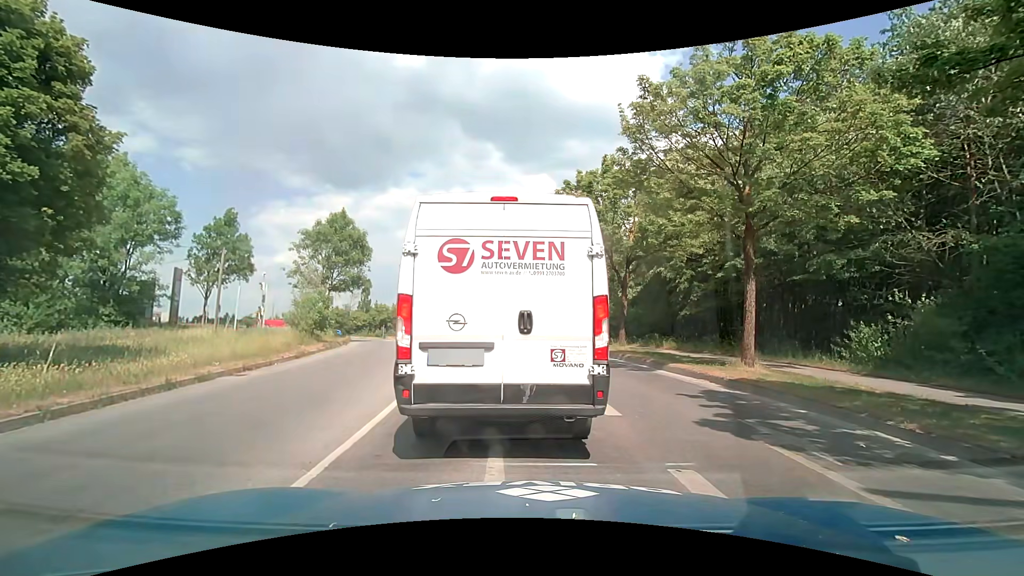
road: tertiary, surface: asphalt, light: Day
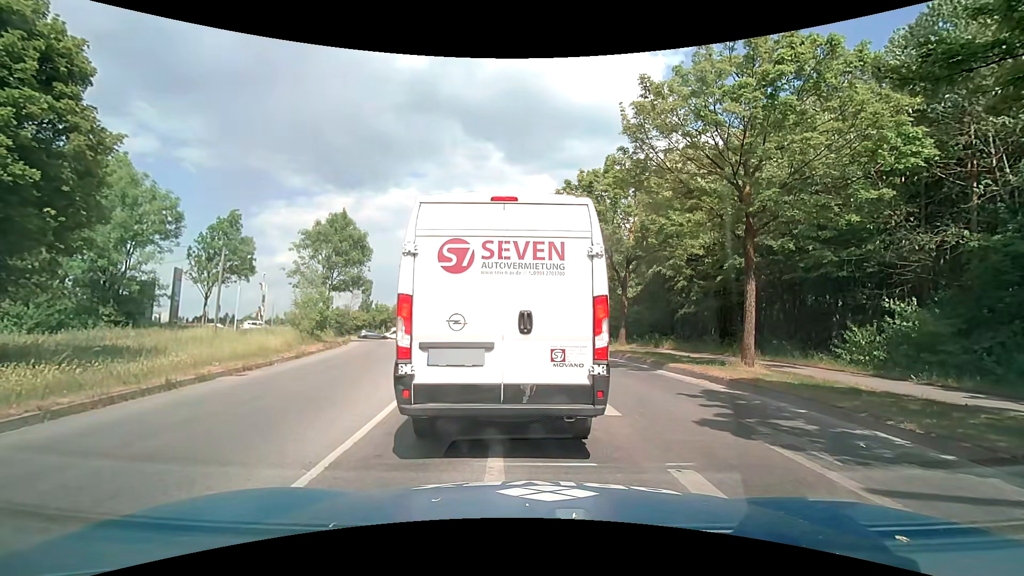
(0.0, 0.0) m; 0°
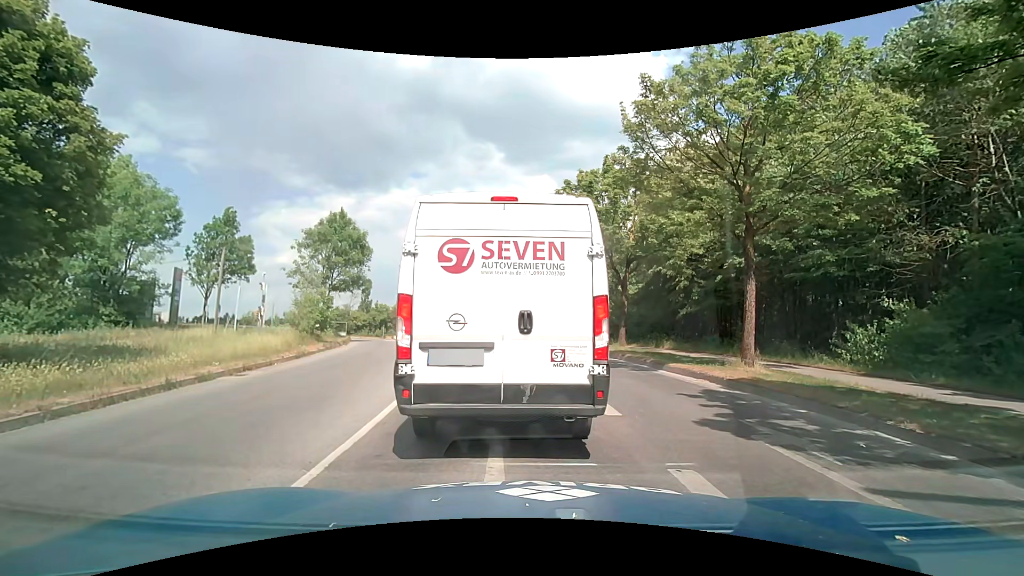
(0.0, 0.0) m; 0°
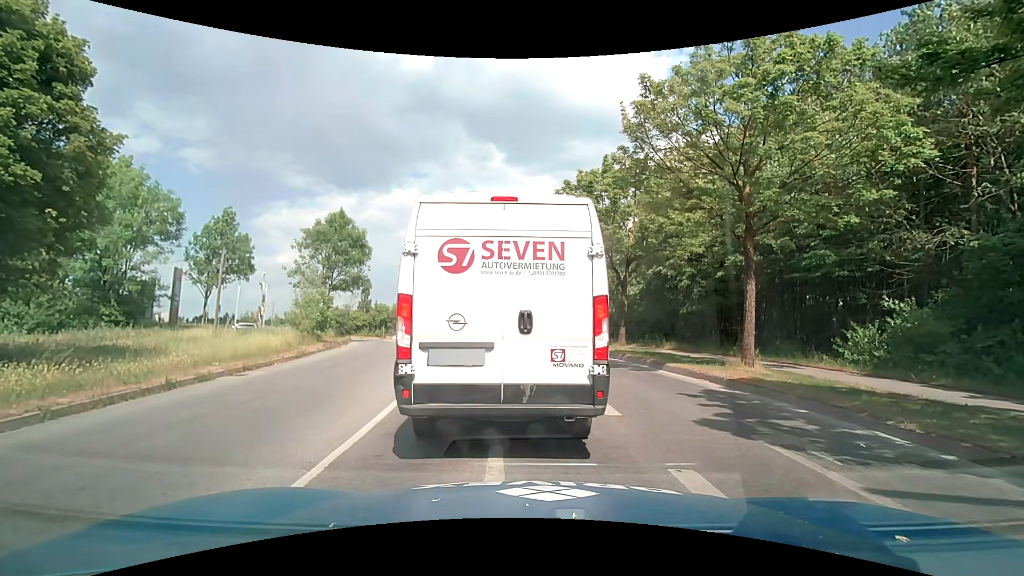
(0.0, 0.0) m; 0°
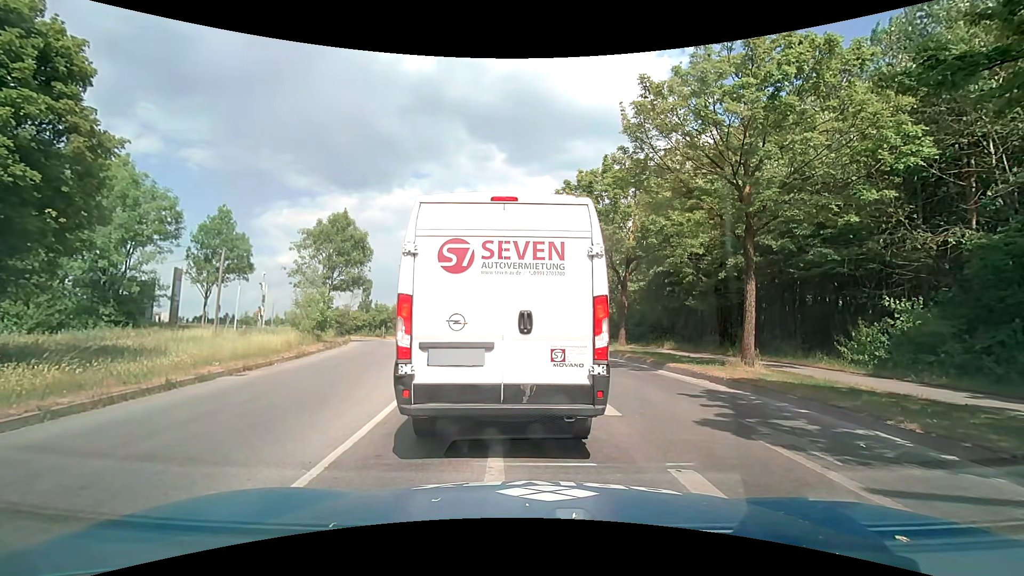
(0.0, 0.0) m; 0°
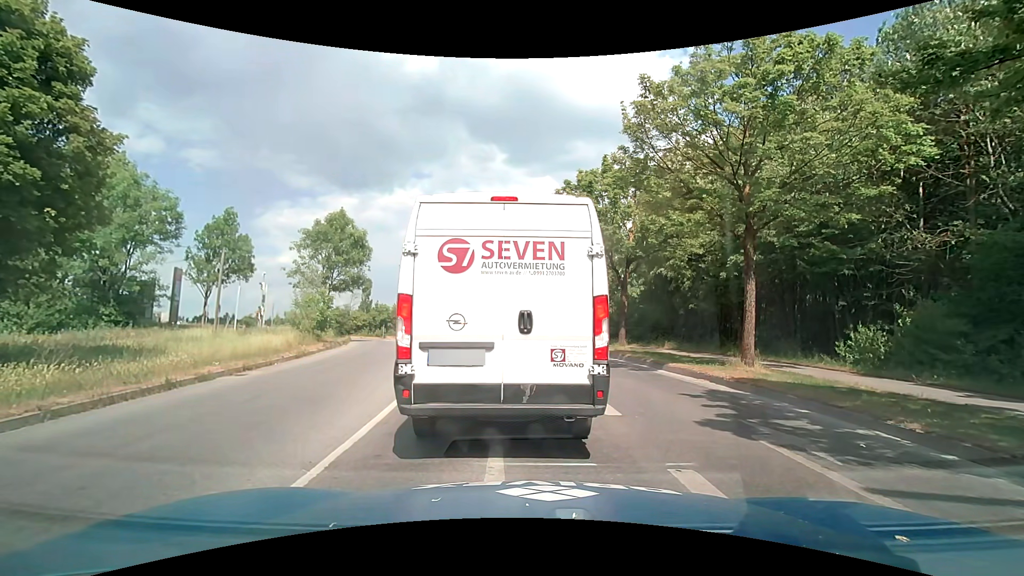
(0.0, 0.0) m; 0°
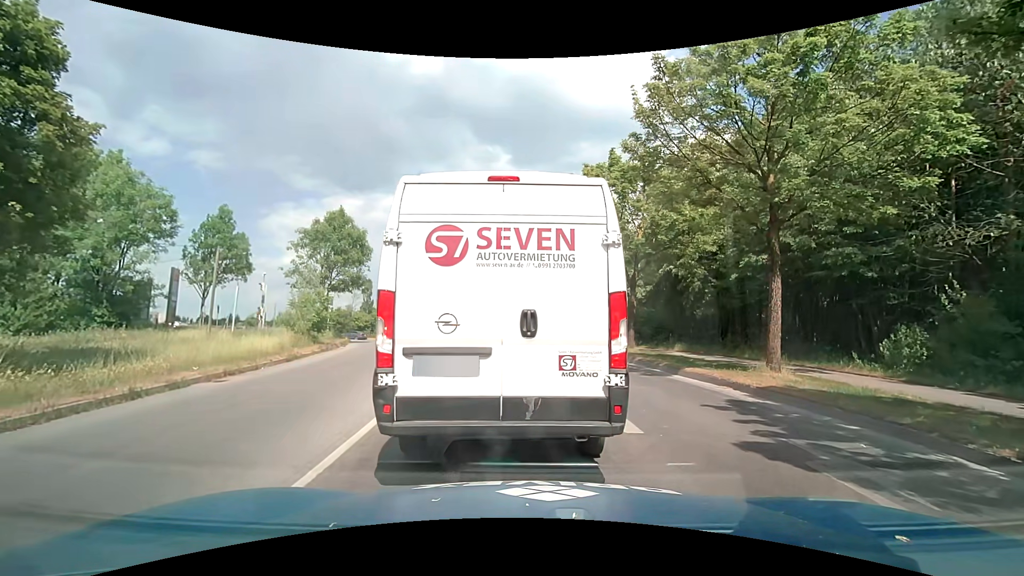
(0.0, +1.1) m; 0°
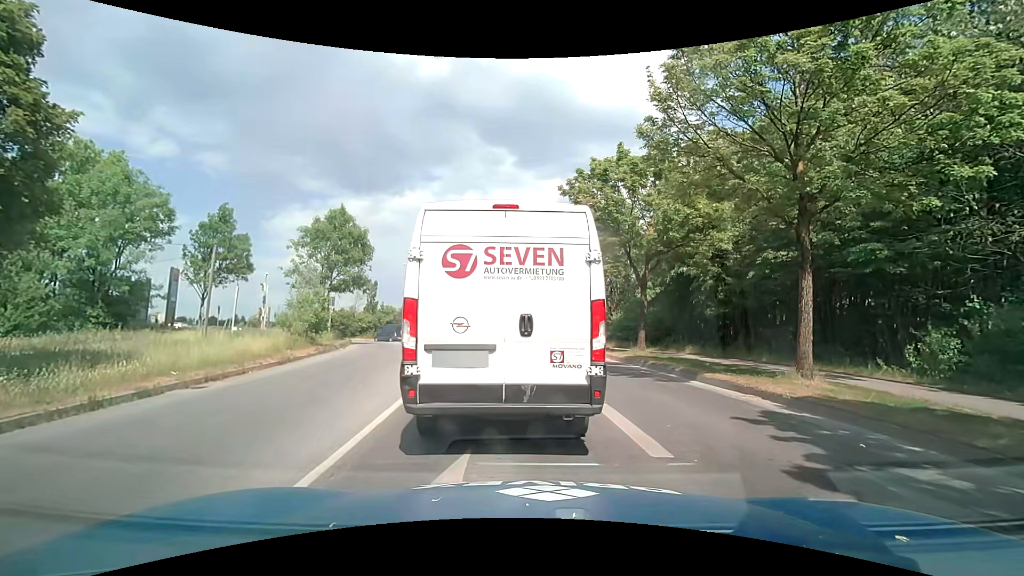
(0.0, +1.0) m; 0°
(0, +10) (-1, +20) (-2, +30) (-4, +40) (-6, +49) (-9, +59) (-13, +68) (-20, +75) (-30, +77) (-40, +74) m
